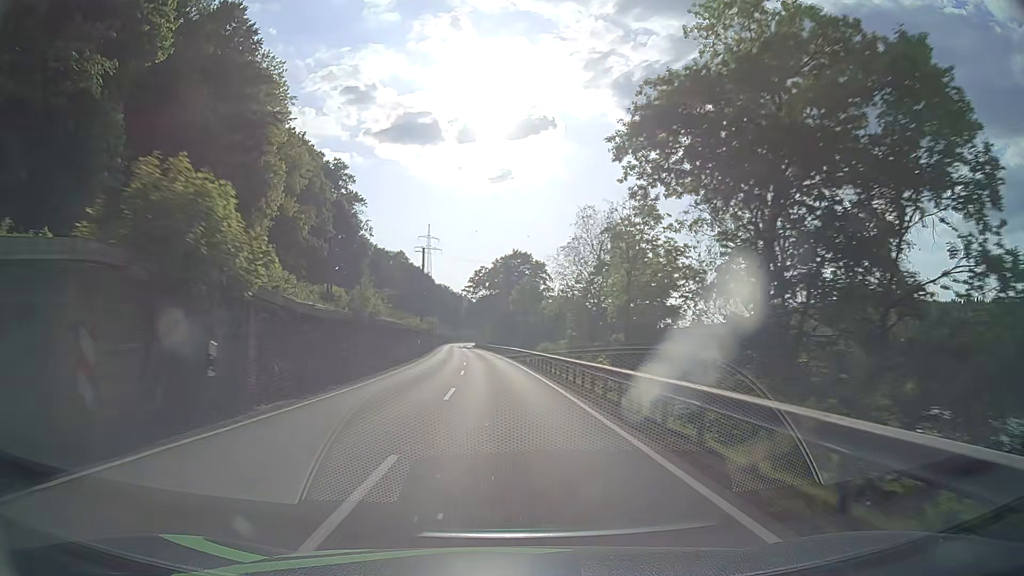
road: primary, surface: asphalt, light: Day
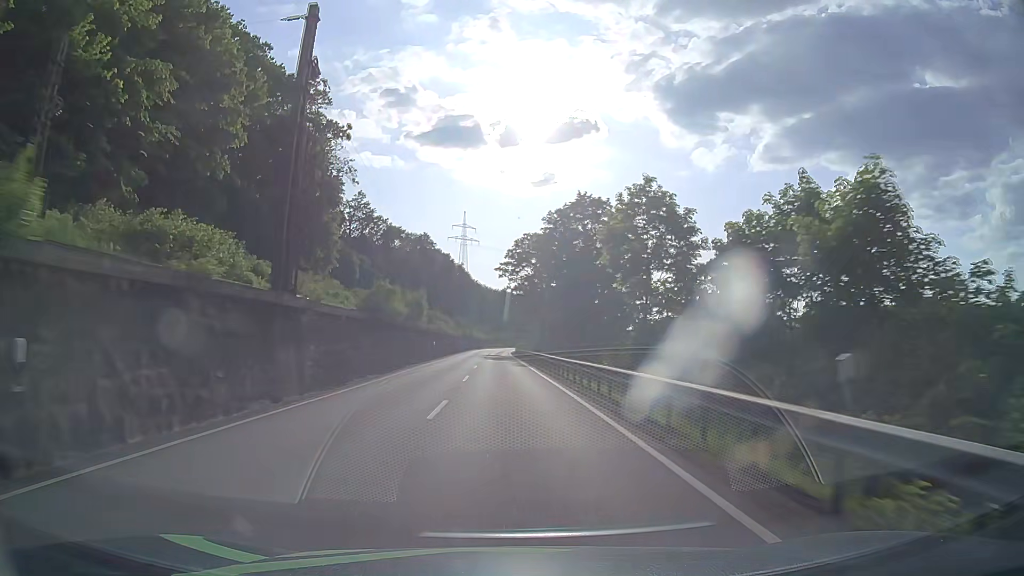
(-1.7, +51.7) m; -4°
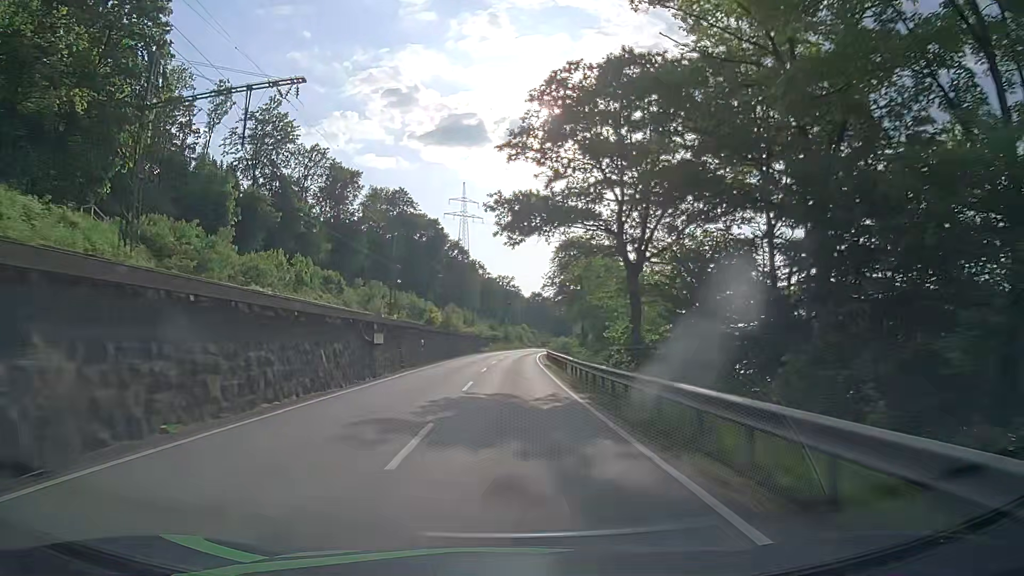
(-0.7, +64.3) m; -1°
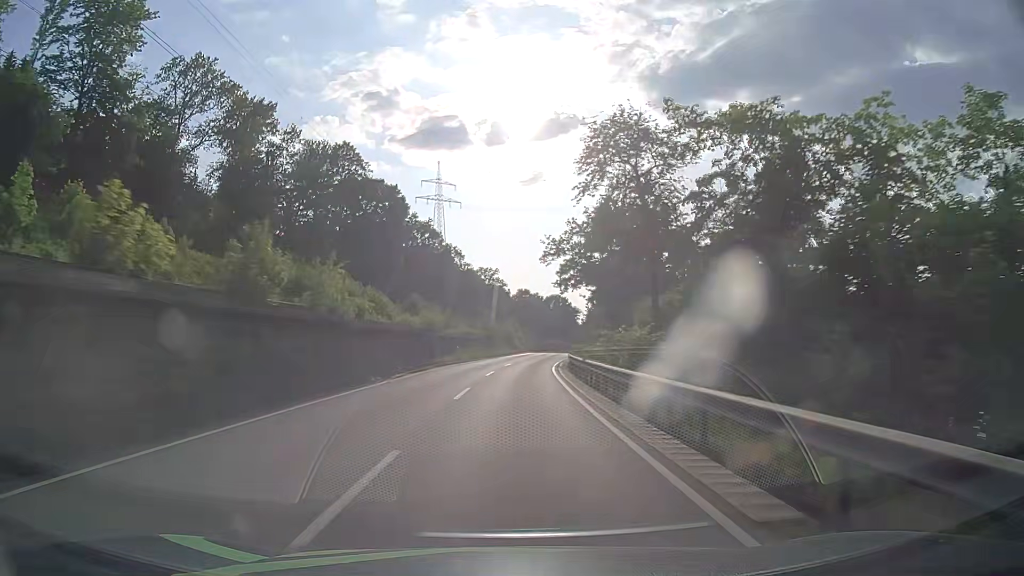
(+0.3, +38.6) m; +1°
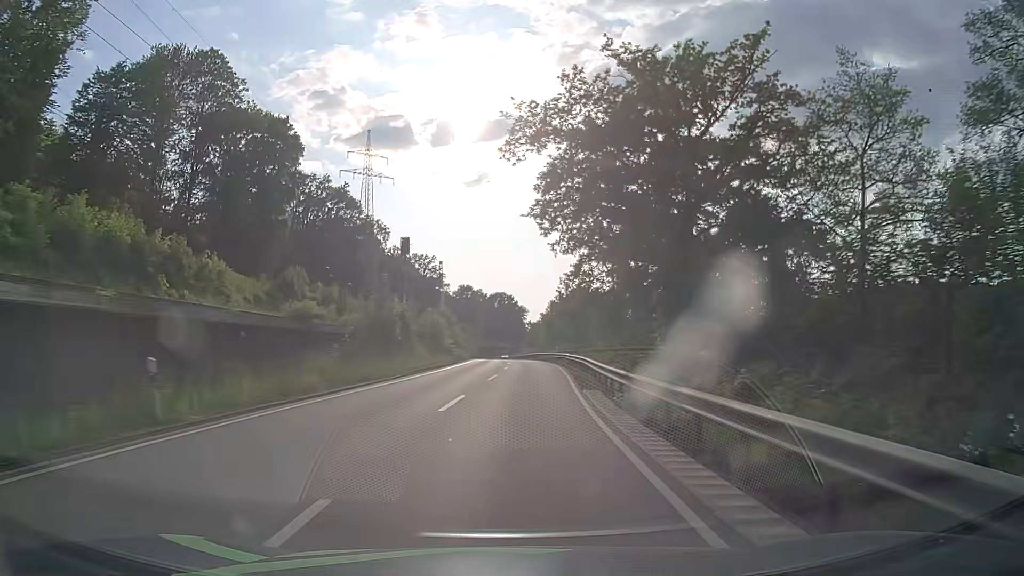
(+1.0, +38.5) m; +4°
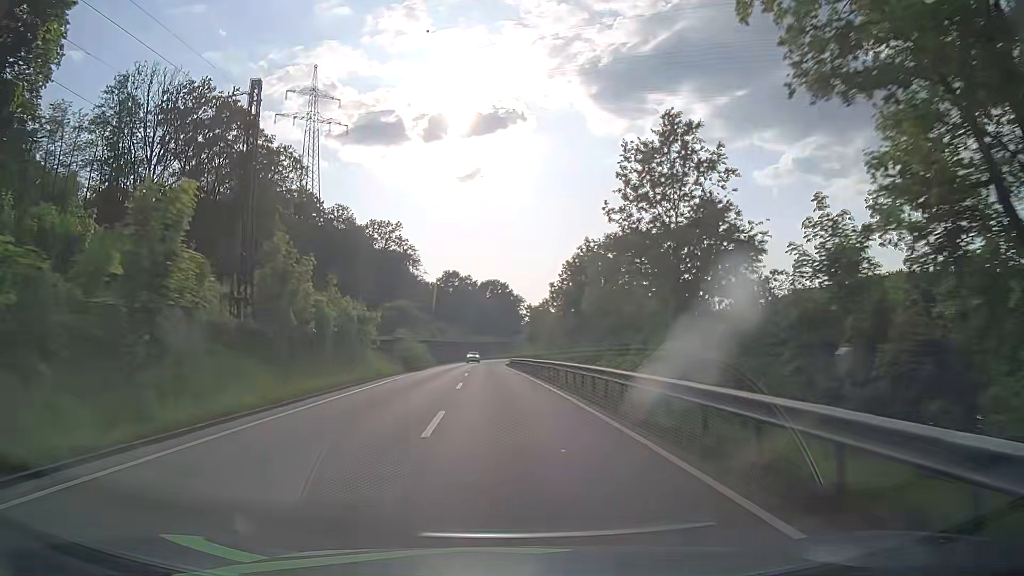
(+1.6, +51.3) m; +1°
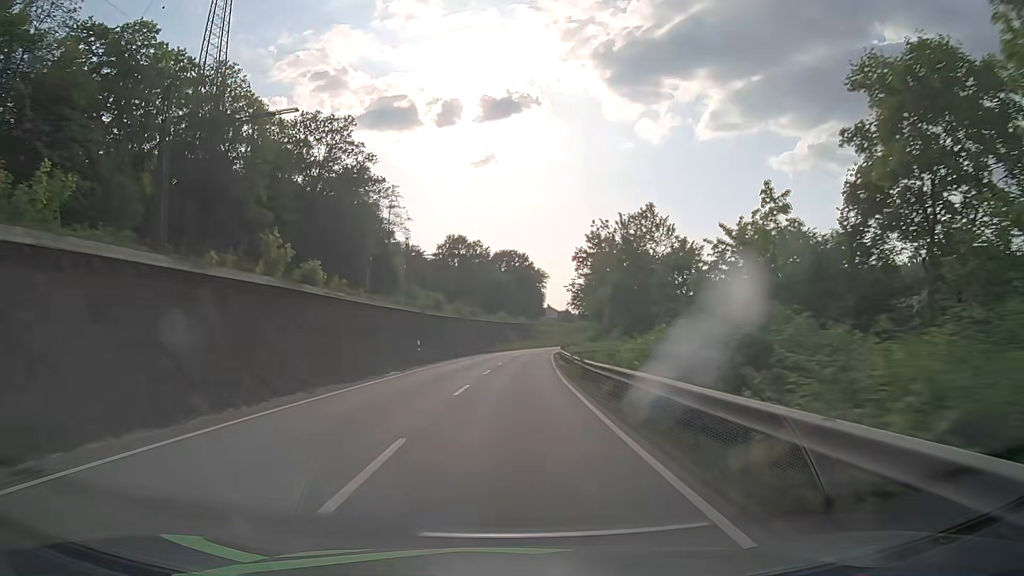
(-1.9, +64.7) m; -2°
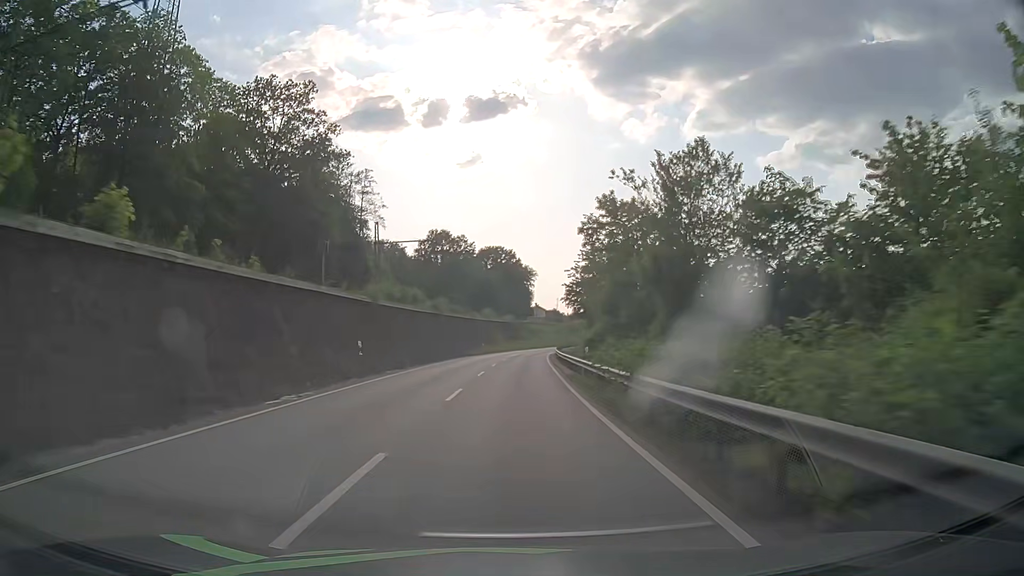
(+0.1, +13.0) m; +1°
(0, +10) (0, +20) (+1, +30) (+1, +40) (+2, +50) (+2, +60) (+3, +70) (+4, +80) (+5, +90) (+7, +100) m
